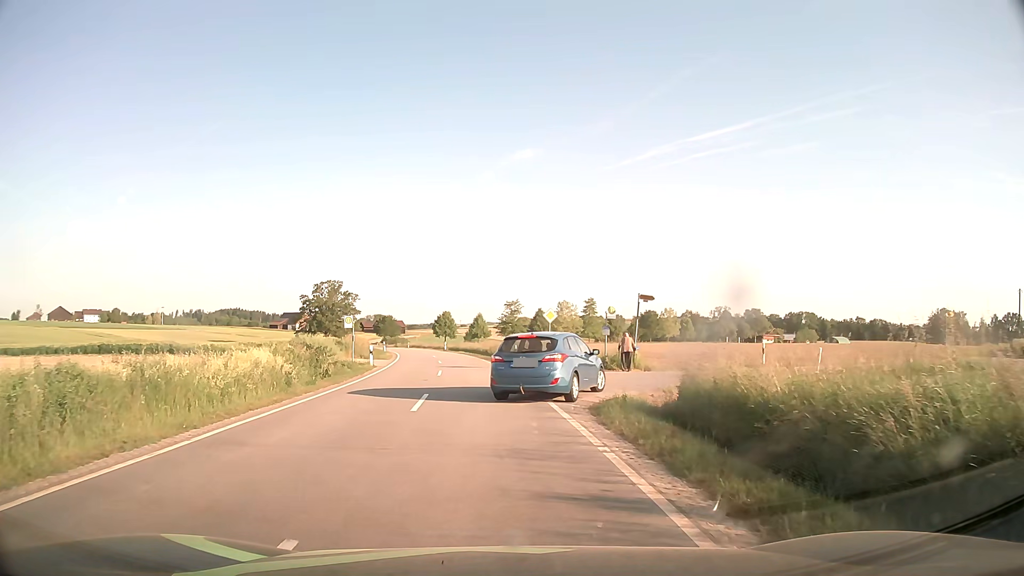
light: Day
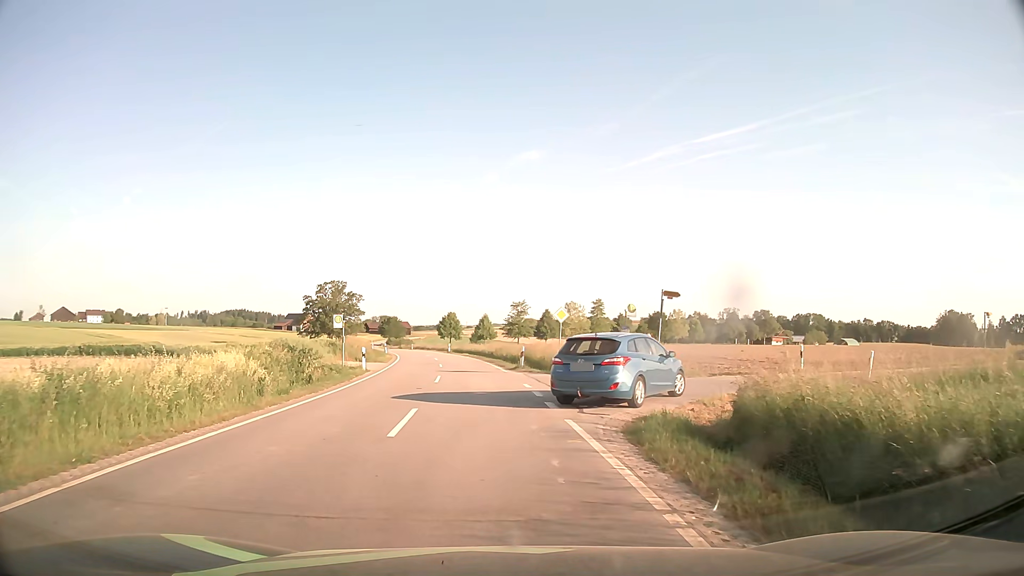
(0.0, +3.1) m; -1°
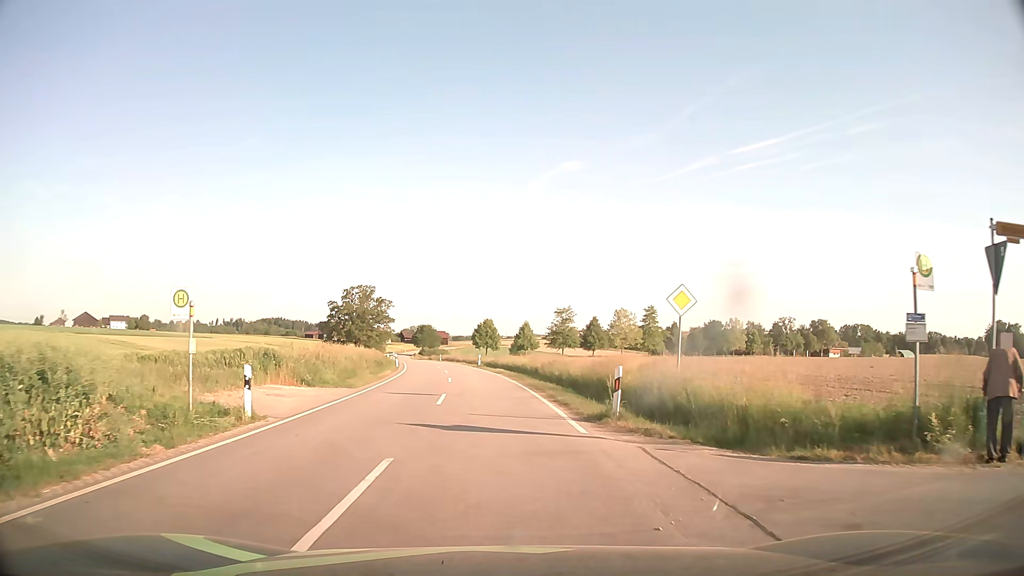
(-0.5, +17.8) m; -3°
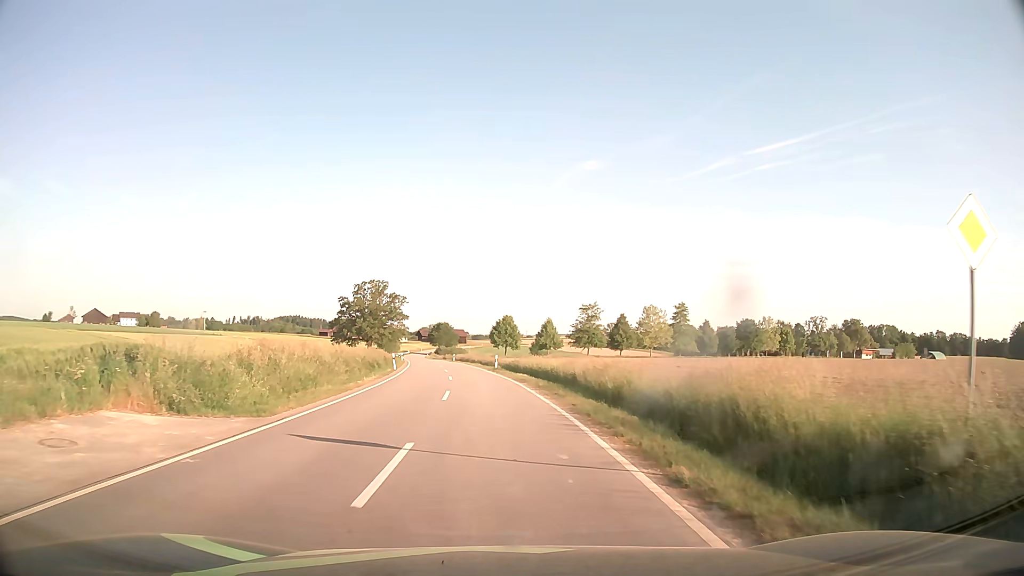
(-0.2, +11.1) m; -1°
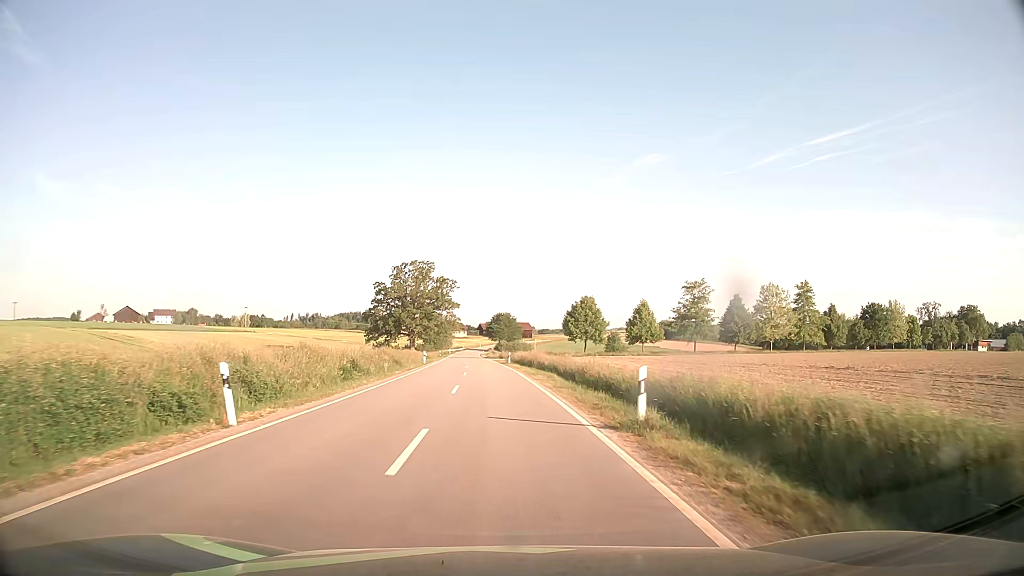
(-1.7, +35.8) m; -6°
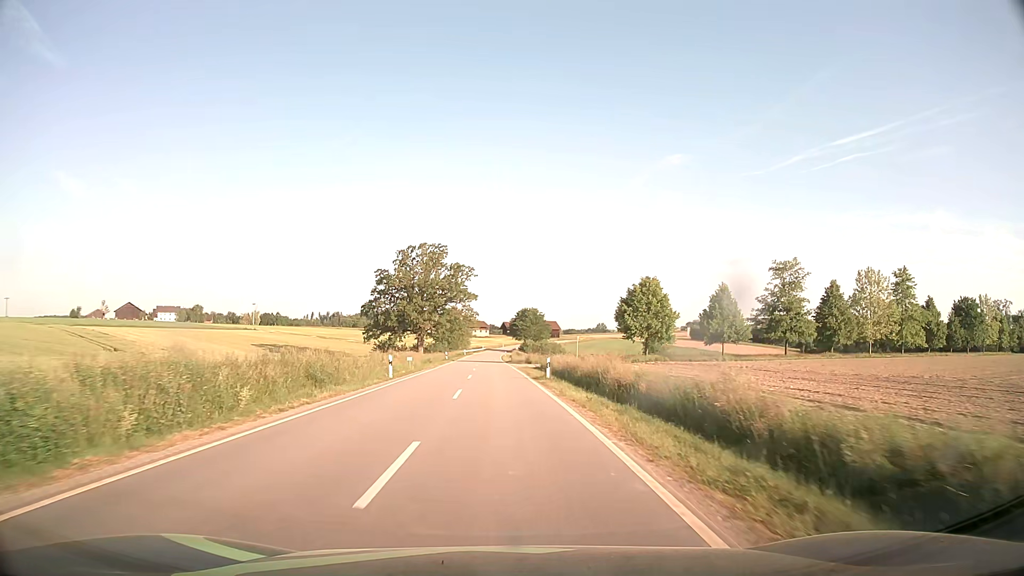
(-0.5, +26.1) m; -2°
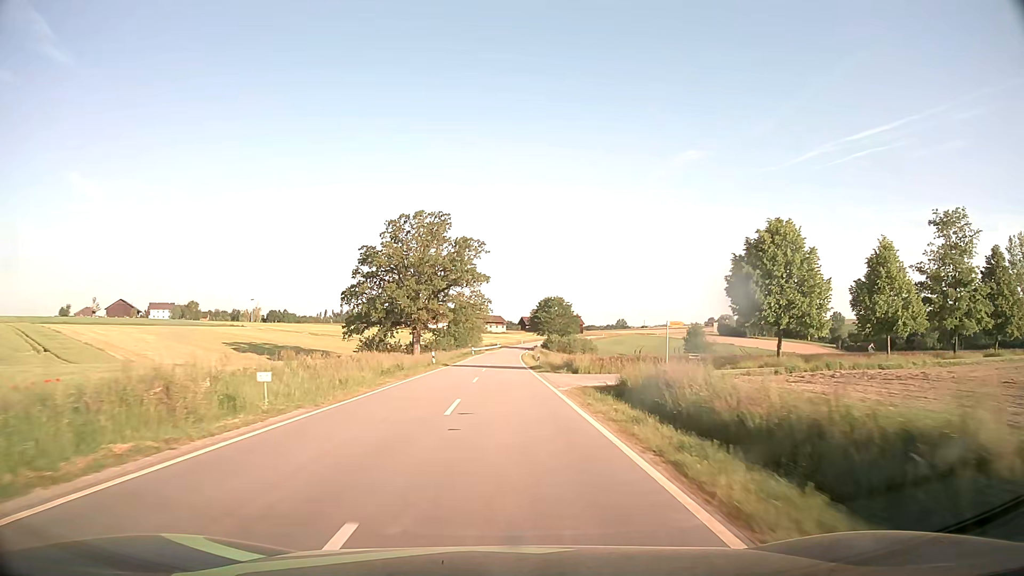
(-0.4, +29.1) m; -2°
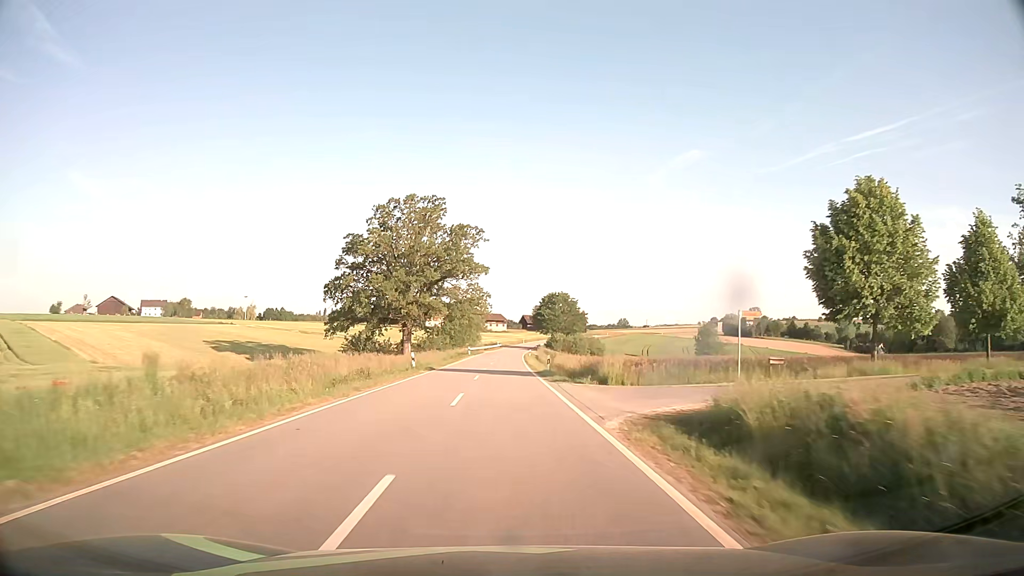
(0.0, +10.4) m; 0°
(0, +10) (0, +20) (0, +30) (0, +40) (0, +50) (0, +60) (0, +70) (0, +80) (+1, +90) (+1, +100) m
